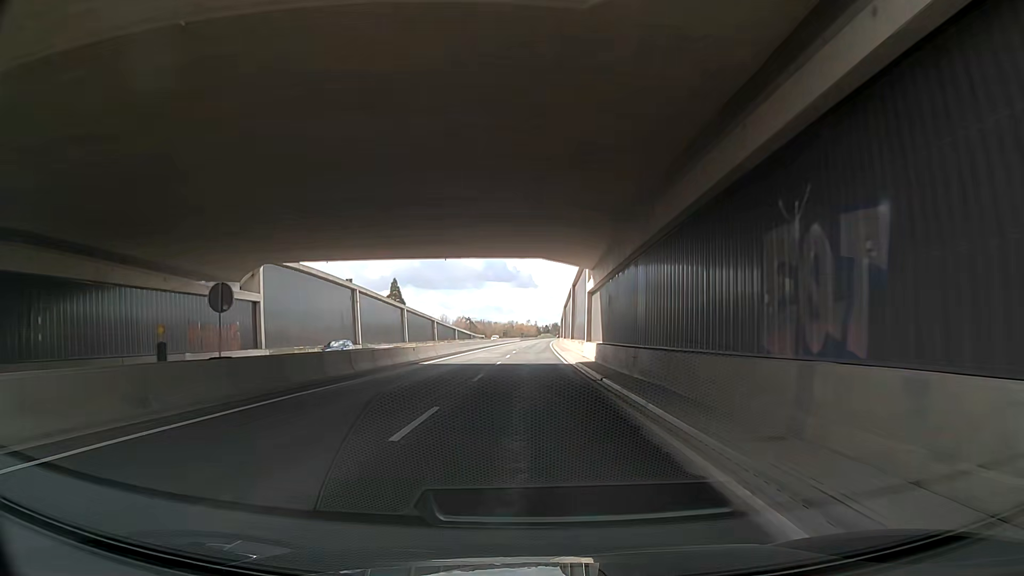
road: trunk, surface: asphalt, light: Day
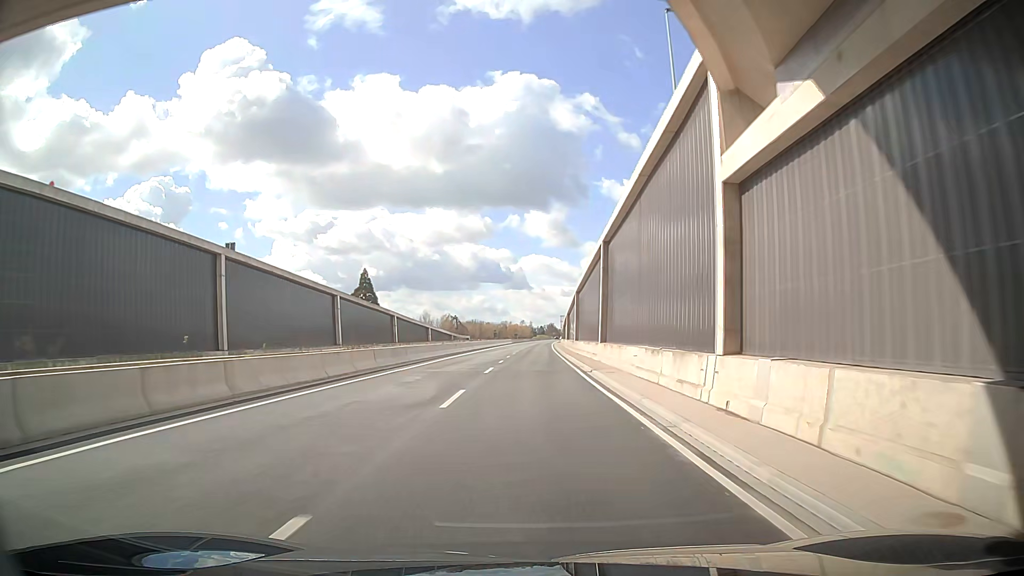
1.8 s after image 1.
(+1.0, +32.0) m; +3°
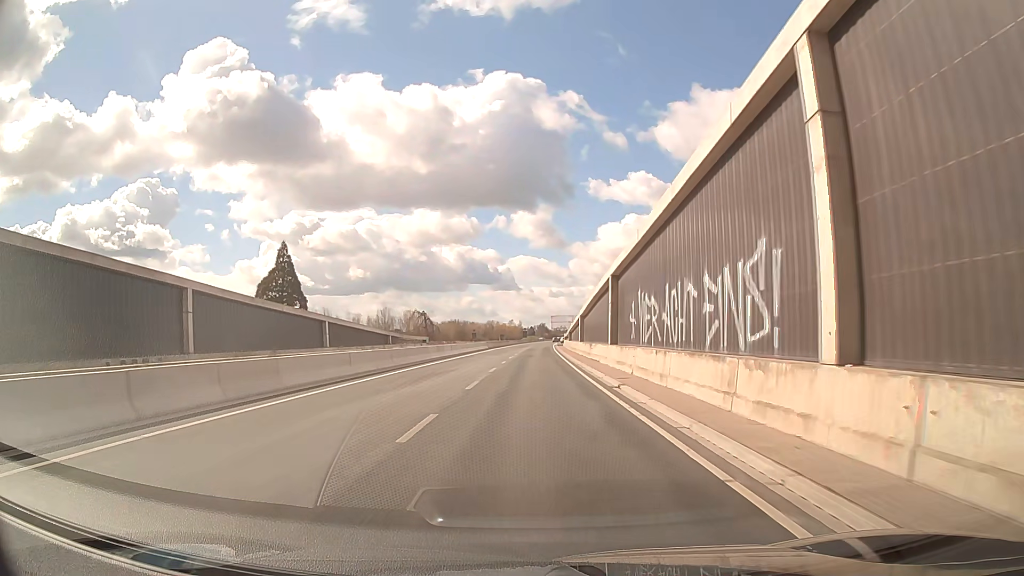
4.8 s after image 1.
(-0.9, +53.6) m; -1°
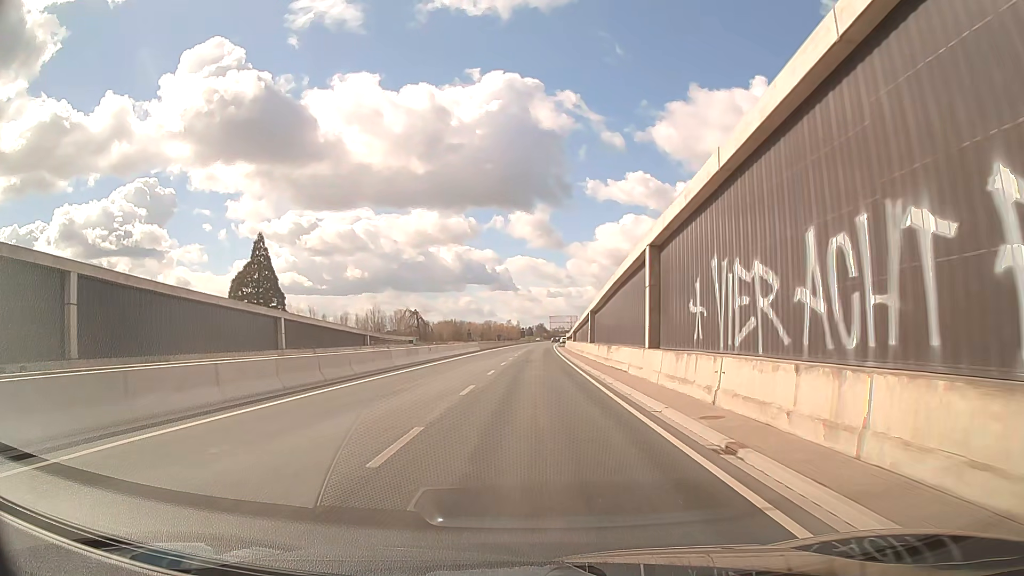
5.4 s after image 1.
(0.0, +10.7) m; 0°
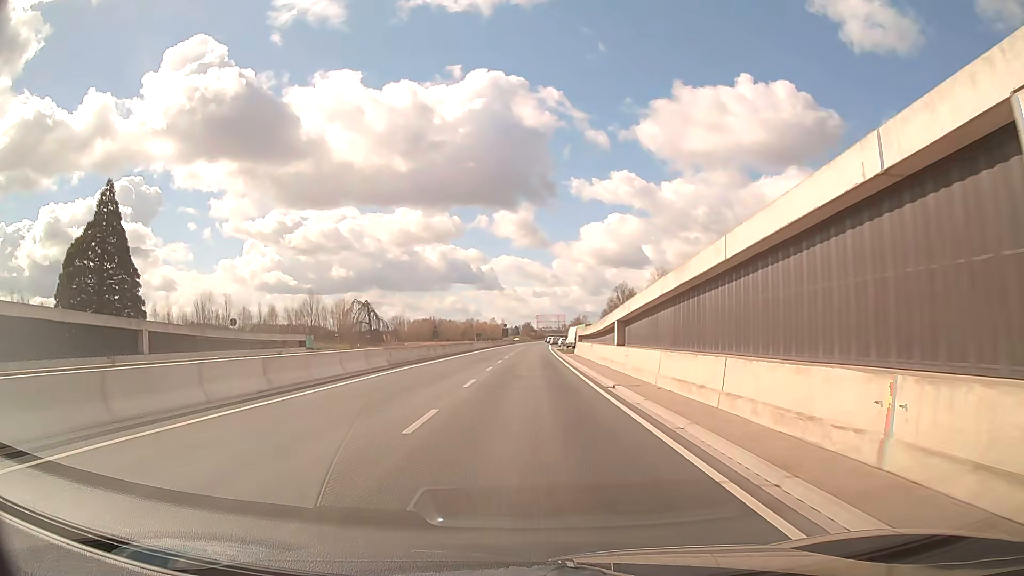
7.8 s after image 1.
(+0.2, +42.9) m; +1°
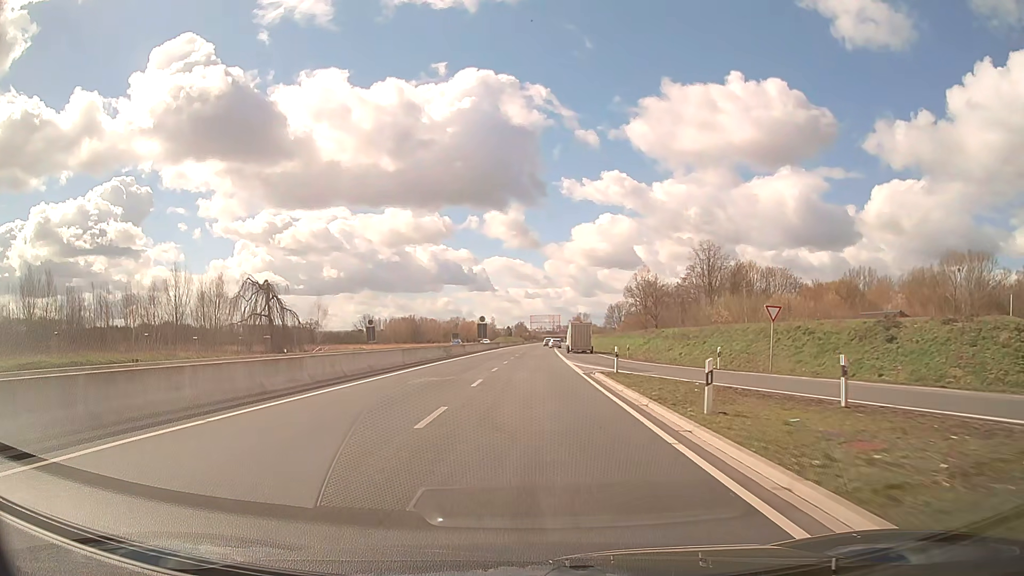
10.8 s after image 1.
(+0.2, +53.7) m; +1°
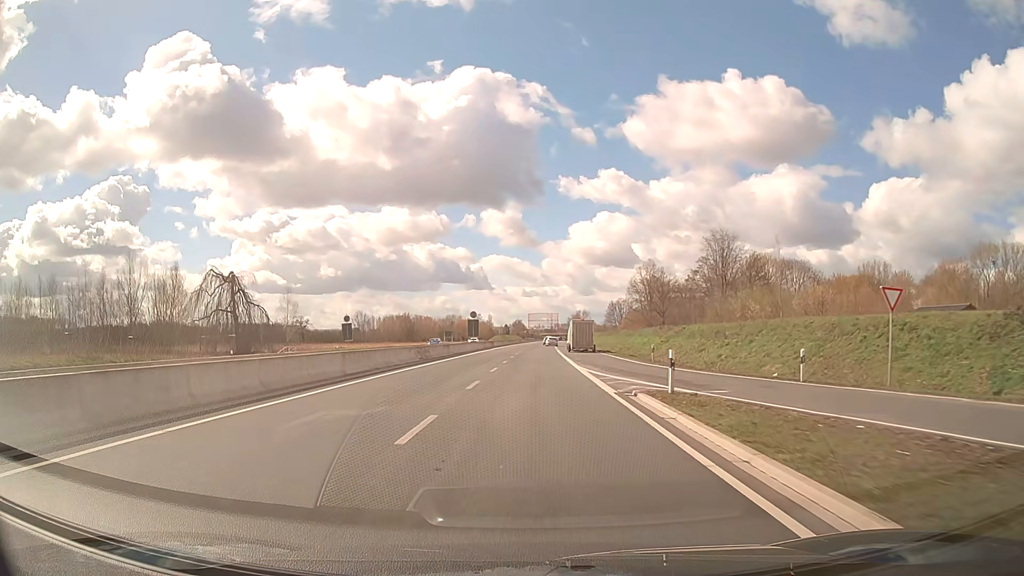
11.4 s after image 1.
(0.0, +10.8) m; 0°
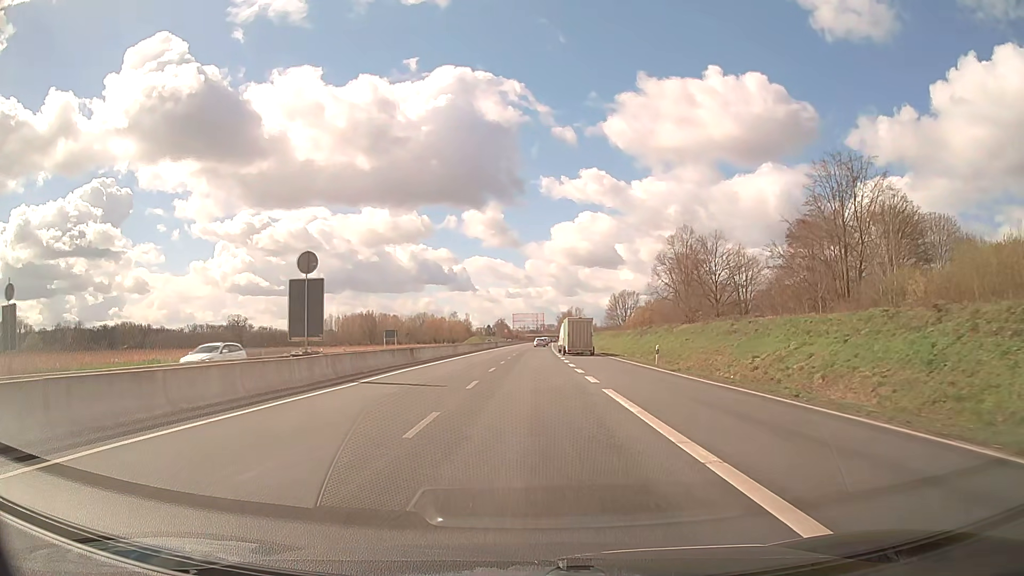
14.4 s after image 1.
(+0.6, +53.8) m; +1°
(0, +10) (0, +20) (0, +30) (0, +40) (+1, +50) (+1, +60) (+1, +70) (+1, +80) (+1, +90) (+2, +100) m
